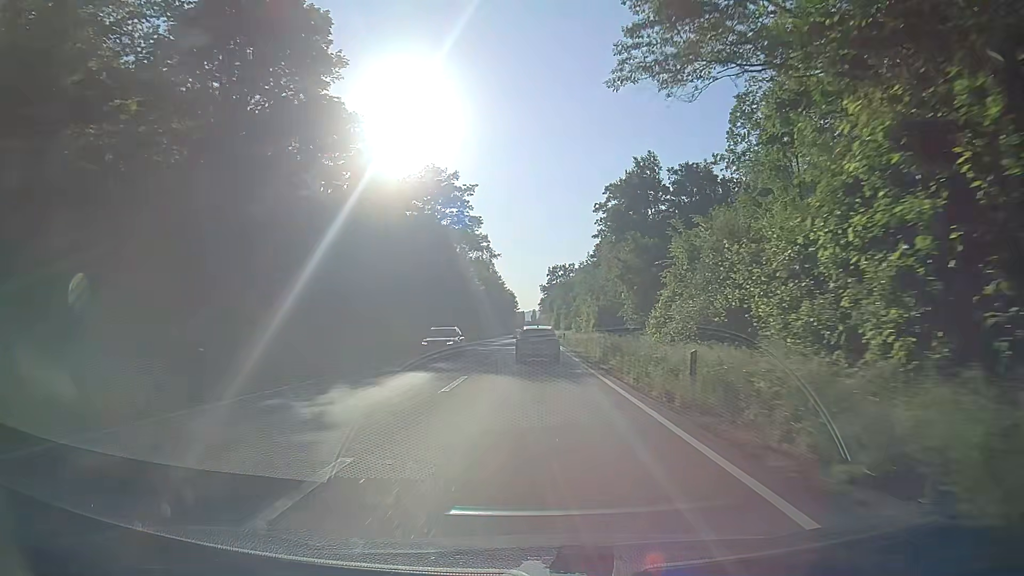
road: primary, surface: asphalt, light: Day
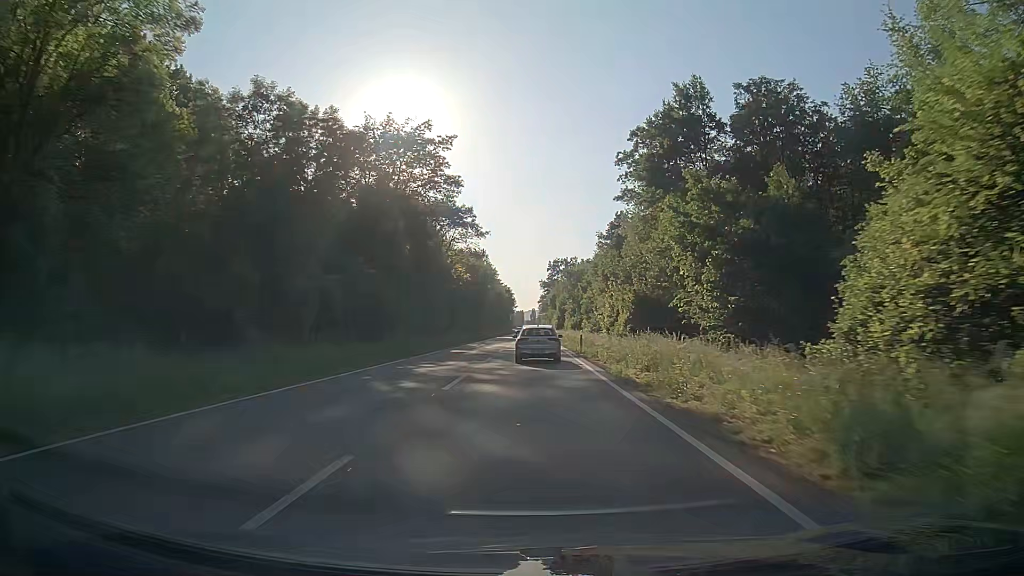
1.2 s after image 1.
(0.0, +23.9) m; +1°
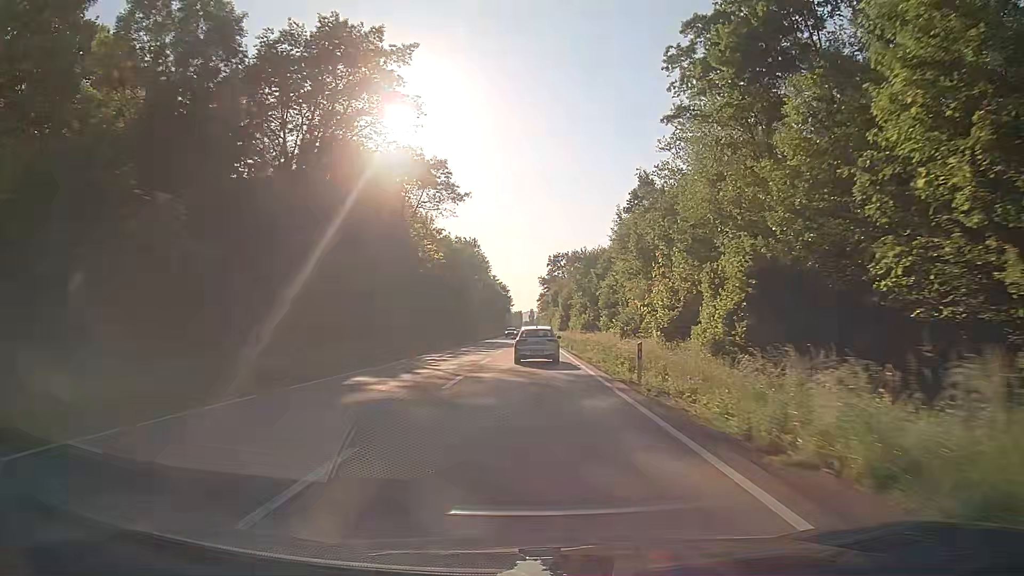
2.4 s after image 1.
(-0.2, +23.4) m; 0°
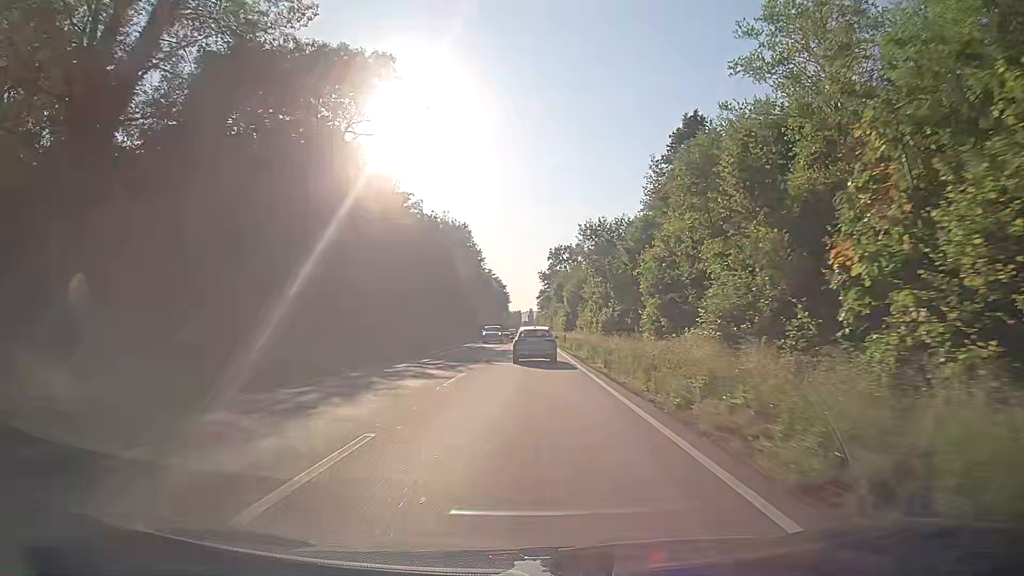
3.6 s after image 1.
(0.0, +23.0) m; 0°
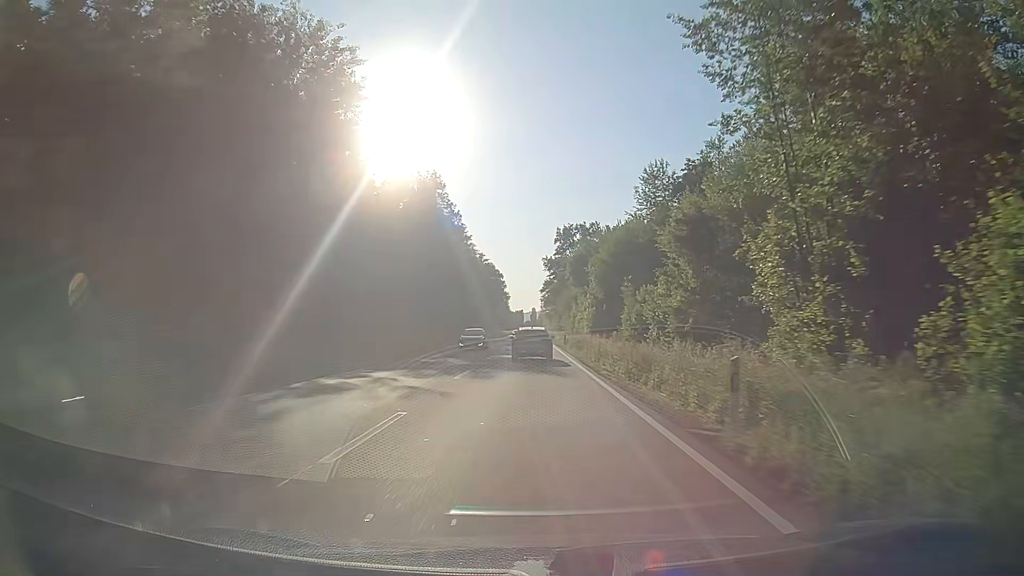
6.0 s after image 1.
(-0.2, +45.9) m; -1°
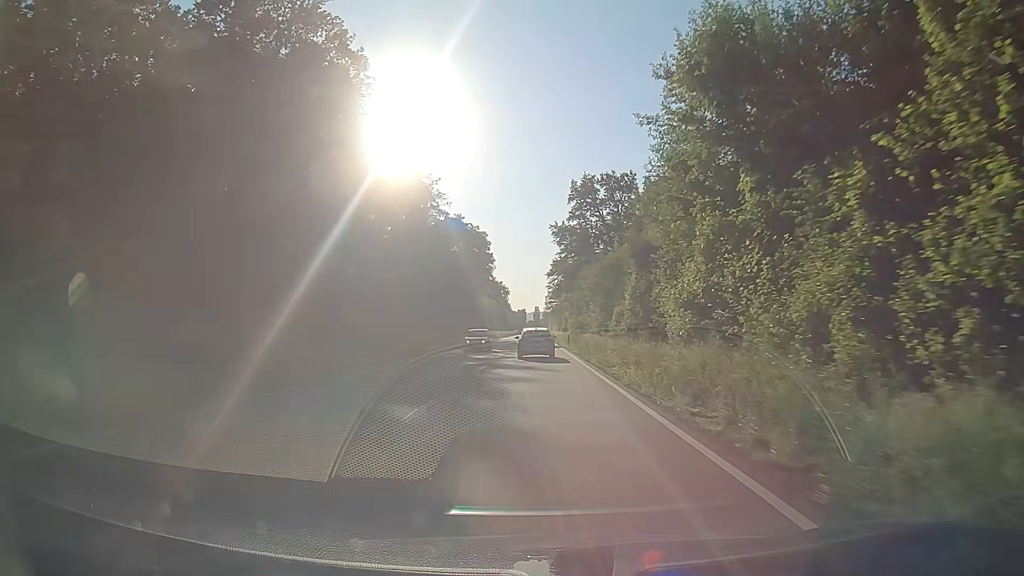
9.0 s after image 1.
(+0.2, +57.8) m; 0°
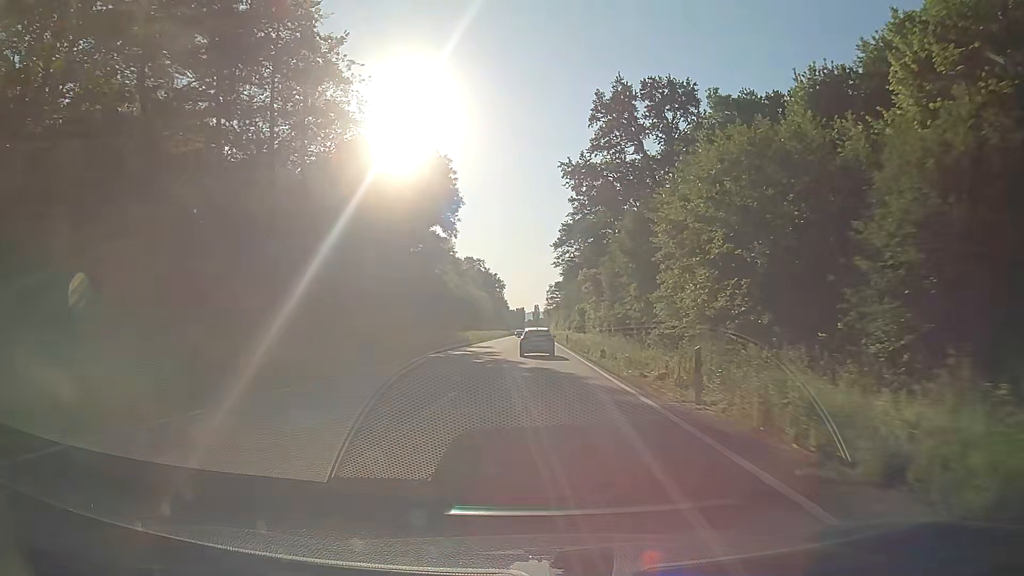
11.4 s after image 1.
(-0.1, +47.0) m; 0°
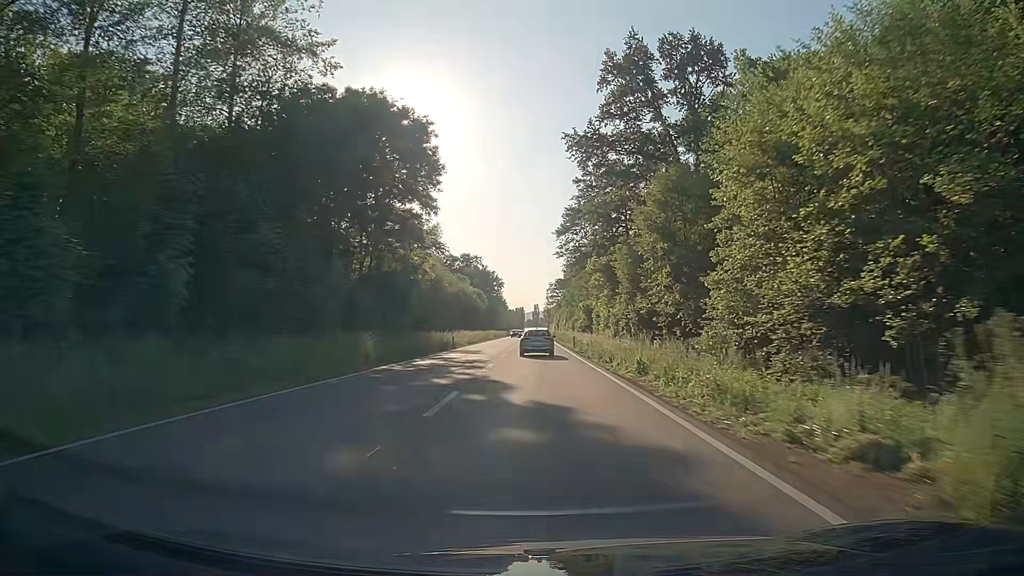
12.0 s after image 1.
(0.0, +11.9) m; 0°
(0, +10) (0, +20) (0, +30) (0, +40) (0, +50) (0, +60) (0, +70) (0, +80) (0, +90) (0, +100) m
